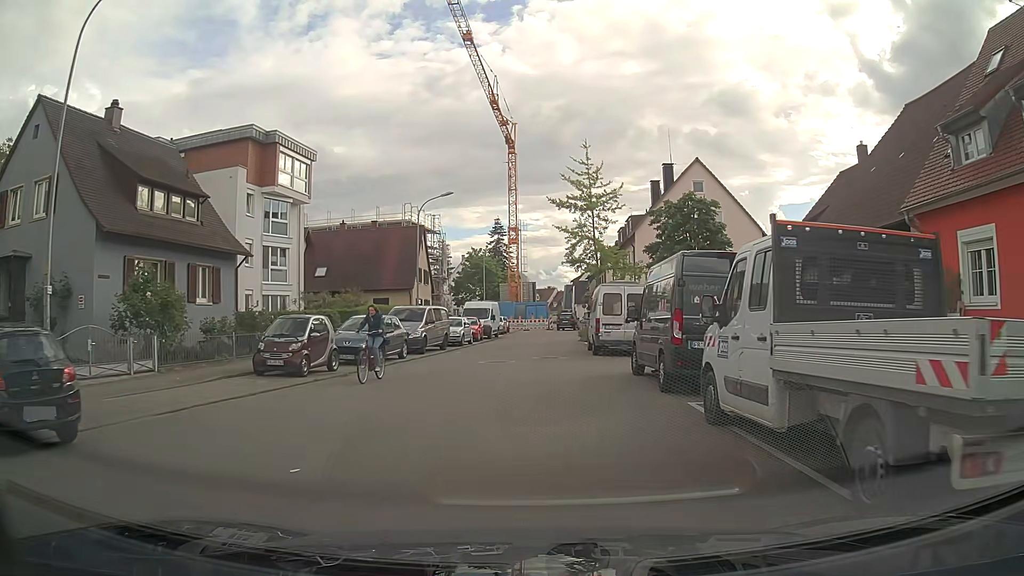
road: residential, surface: asphalt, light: Day
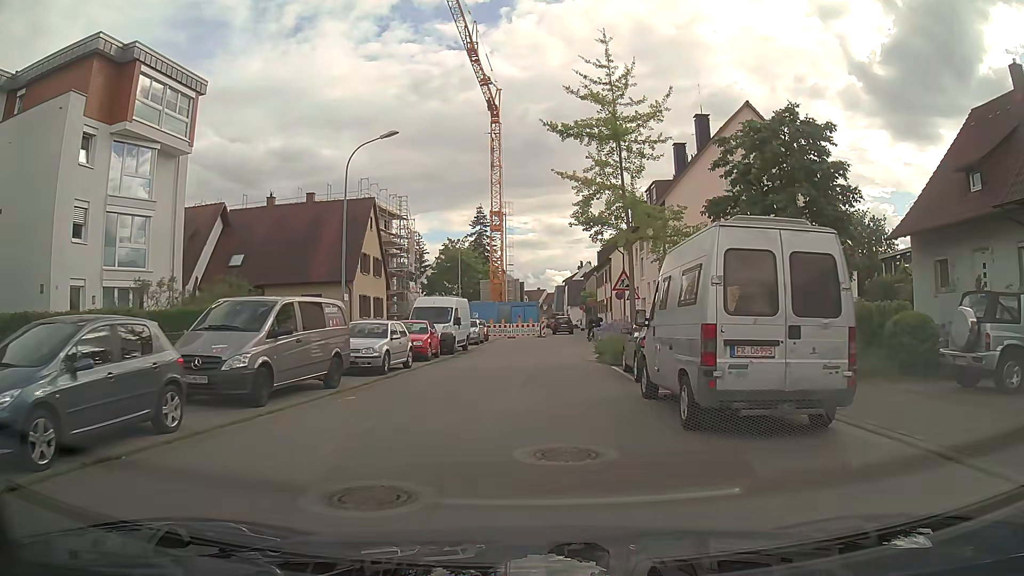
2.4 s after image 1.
(+0.2, +15.4) m; +1°
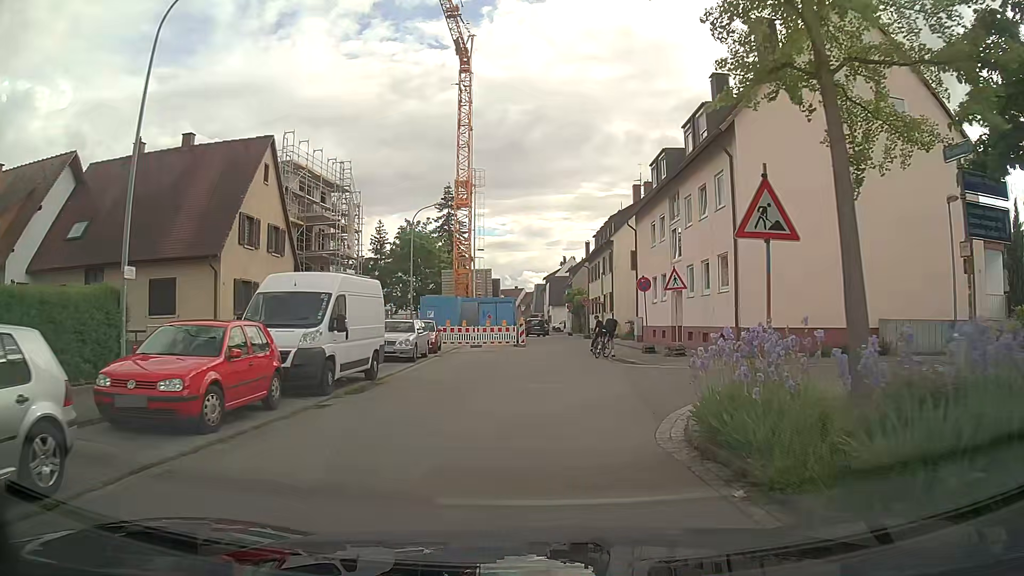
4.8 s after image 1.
(+0.2, +15.4) m; +2°
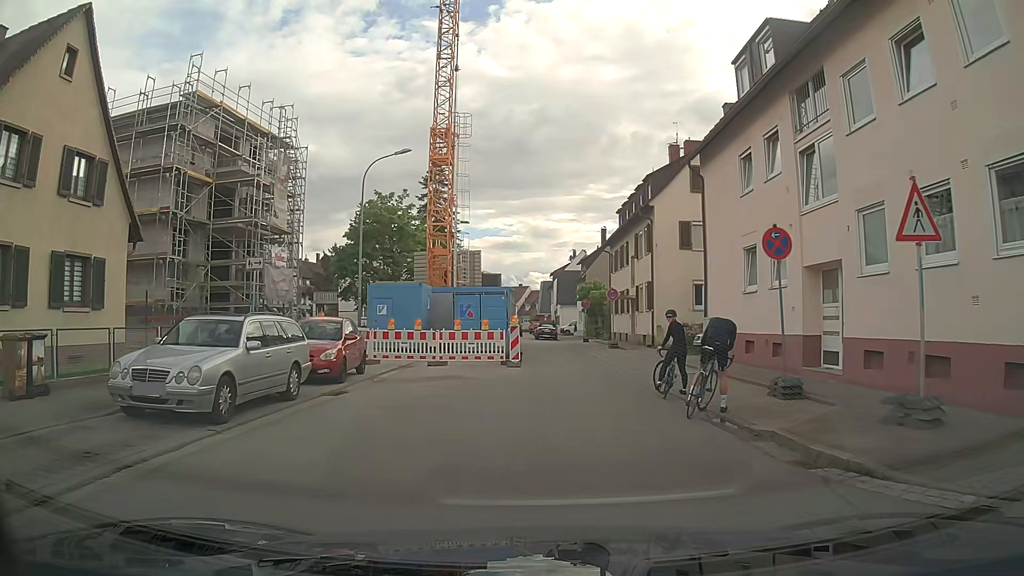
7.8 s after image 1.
(+0.3, +14.7) m; 0°
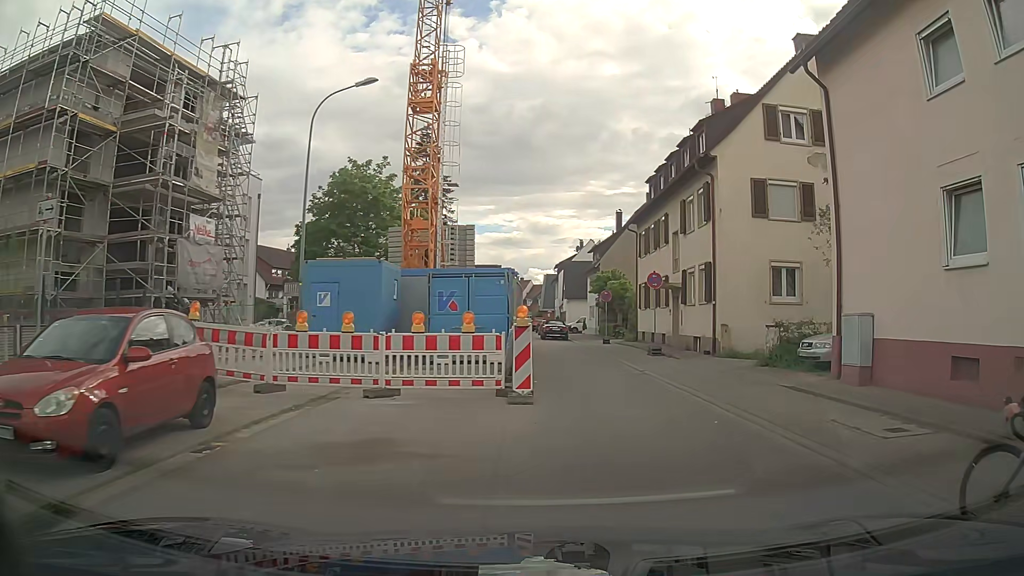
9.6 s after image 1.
(-0.4, +9.7) m; +1°
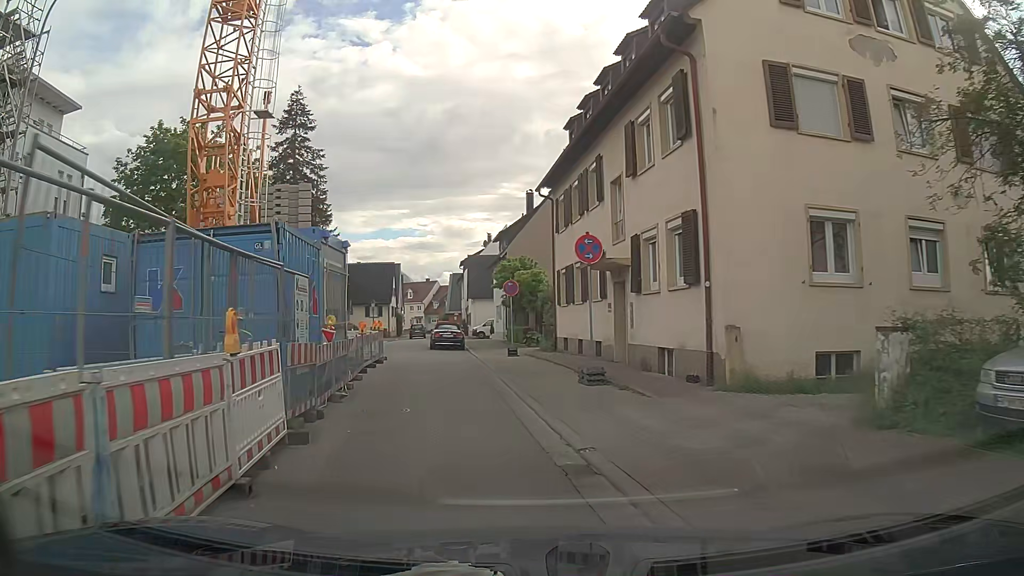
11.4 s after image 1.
(+1.1, +11.1) m; +5°
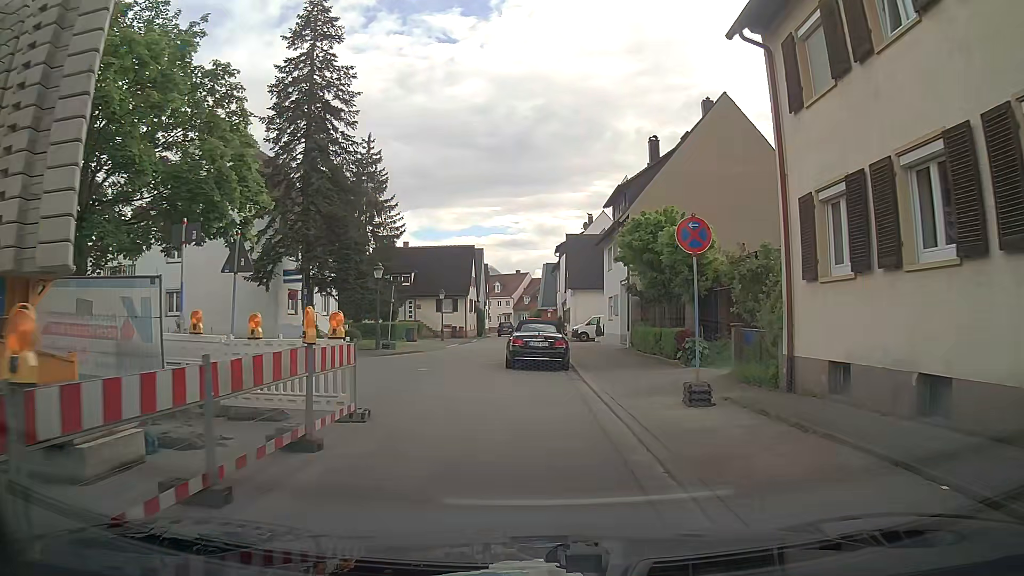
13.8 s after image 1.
(-1.4, +15.8) m; -5°
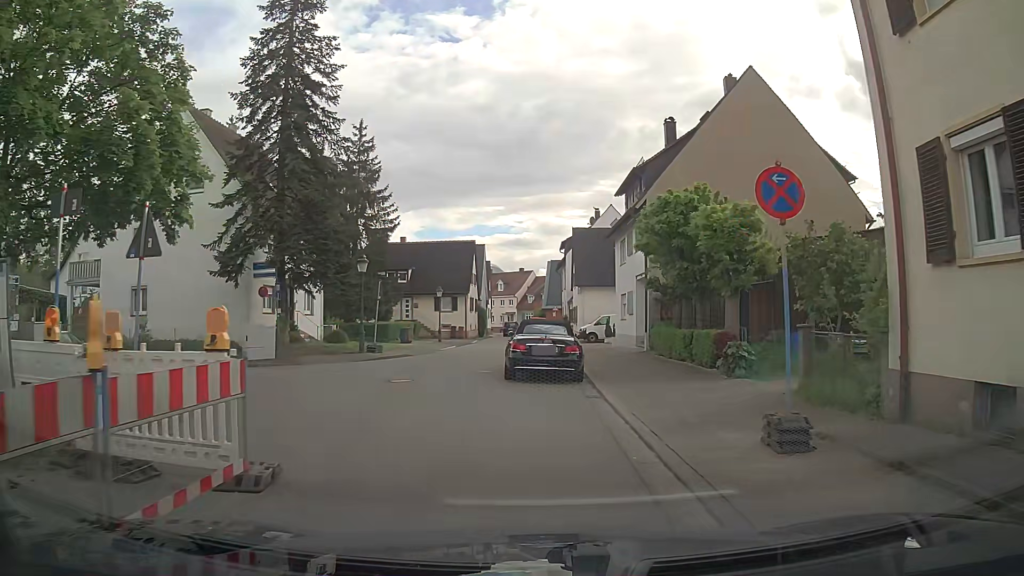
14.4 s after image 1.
(-0.1, +3.7) m; -1°
